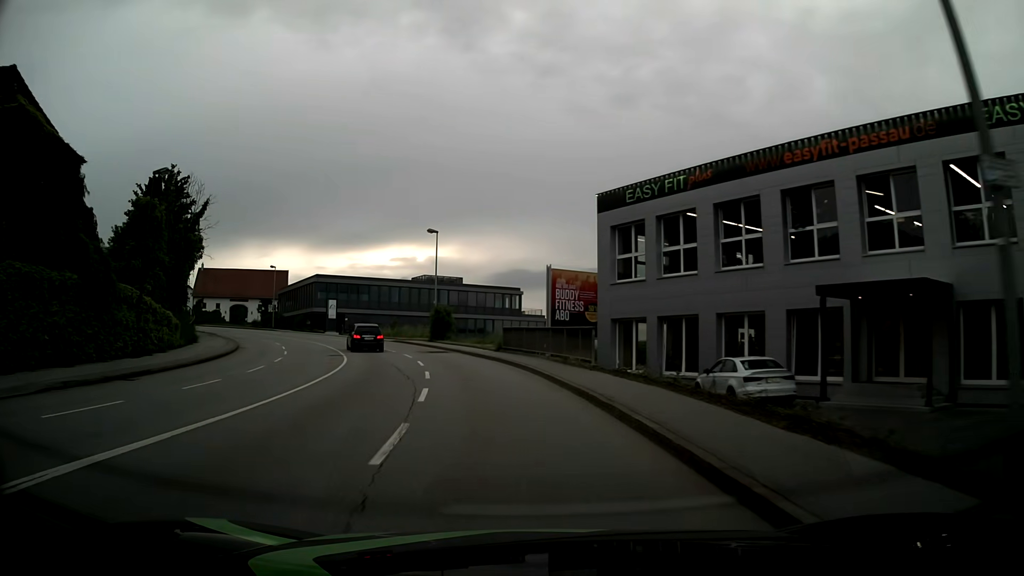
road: tertiary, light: Day
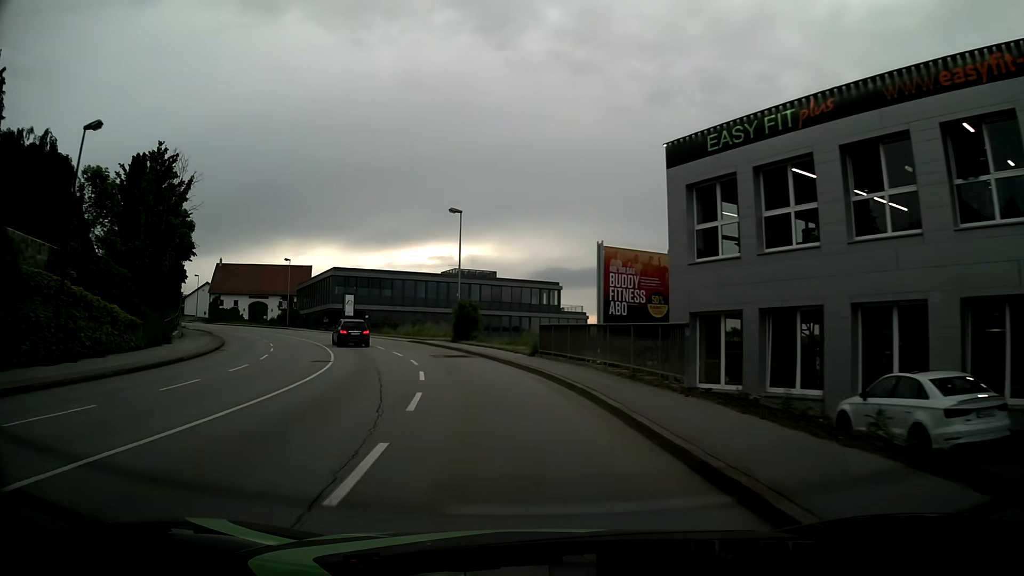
(-0.2, +7.8) m; -3°
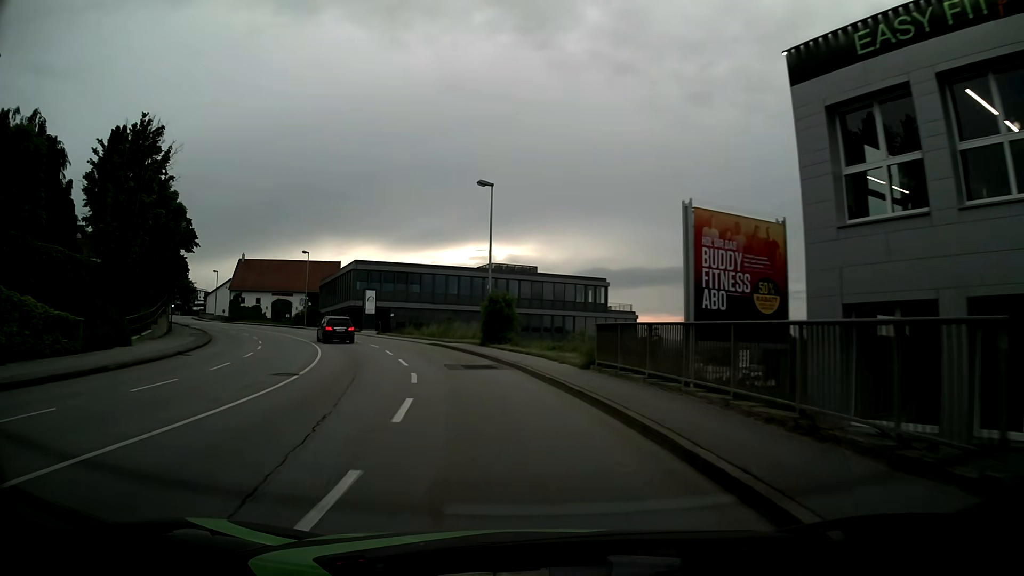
(-0.3, +7.8) m; -4°
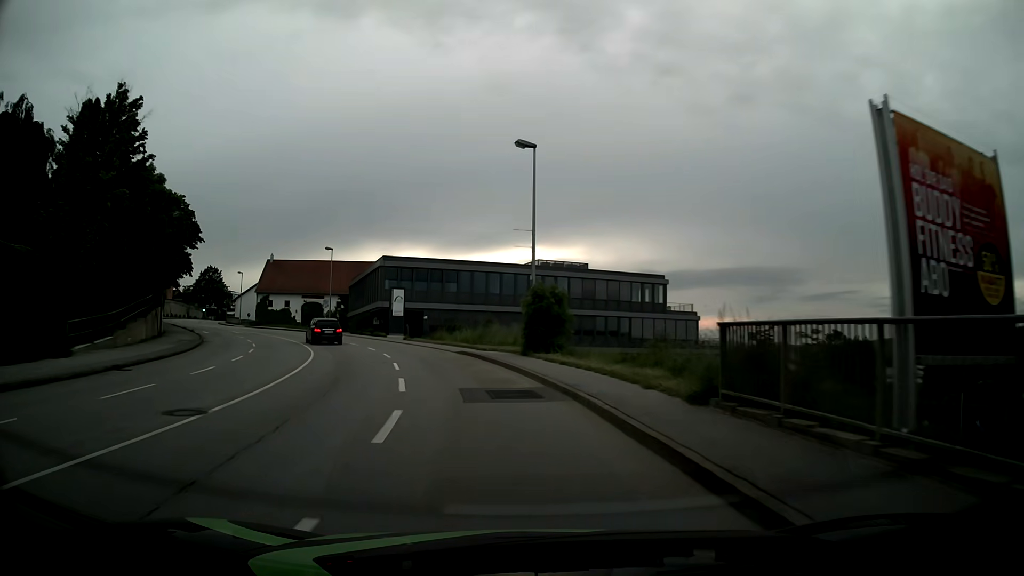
(-0.3, +7.7) m; -4°
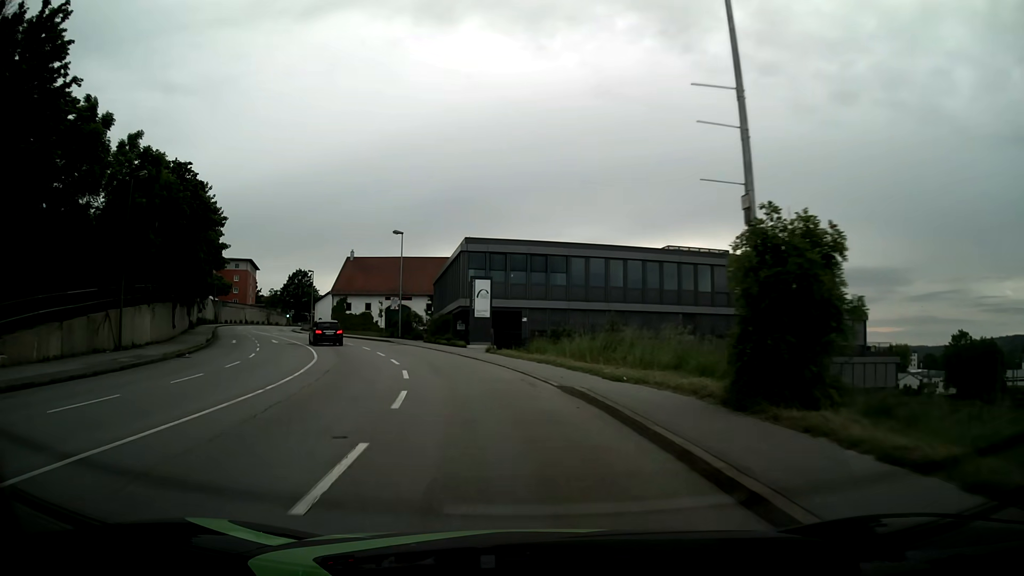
(-1.3, +15.3) m; -9°
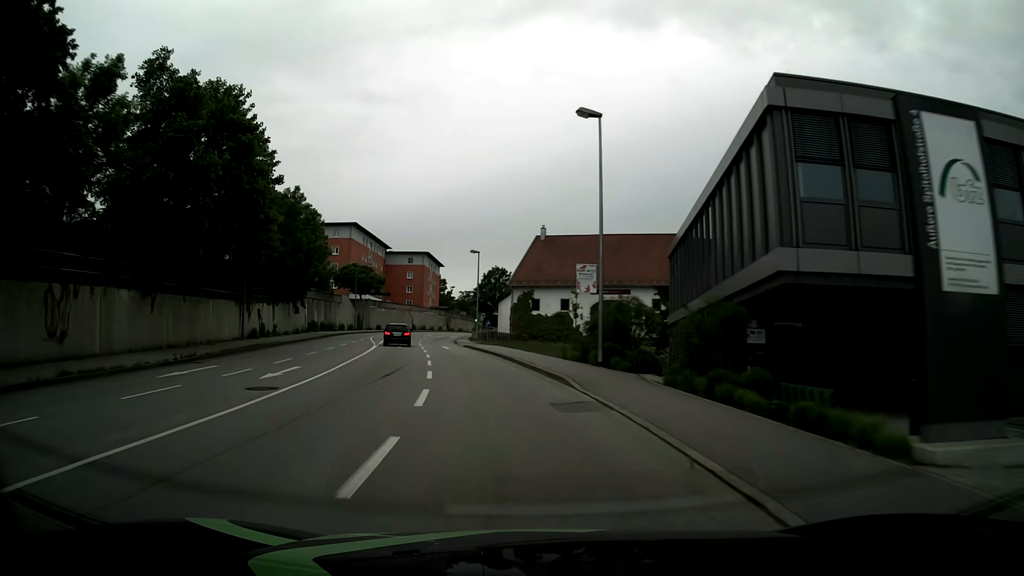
(-5.1, +29.5) m; -19°
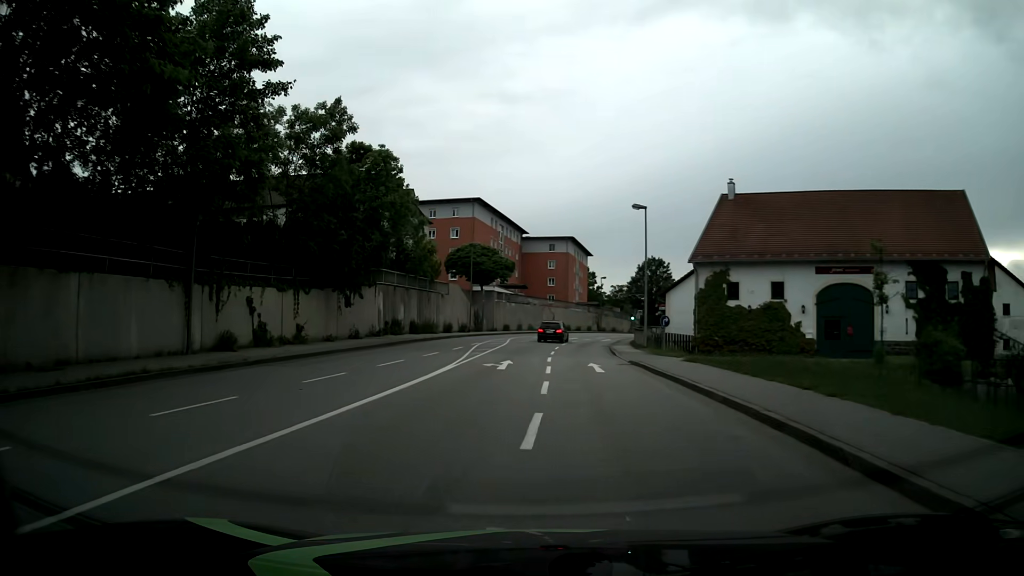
(-2.5, +21.8) m; -13°
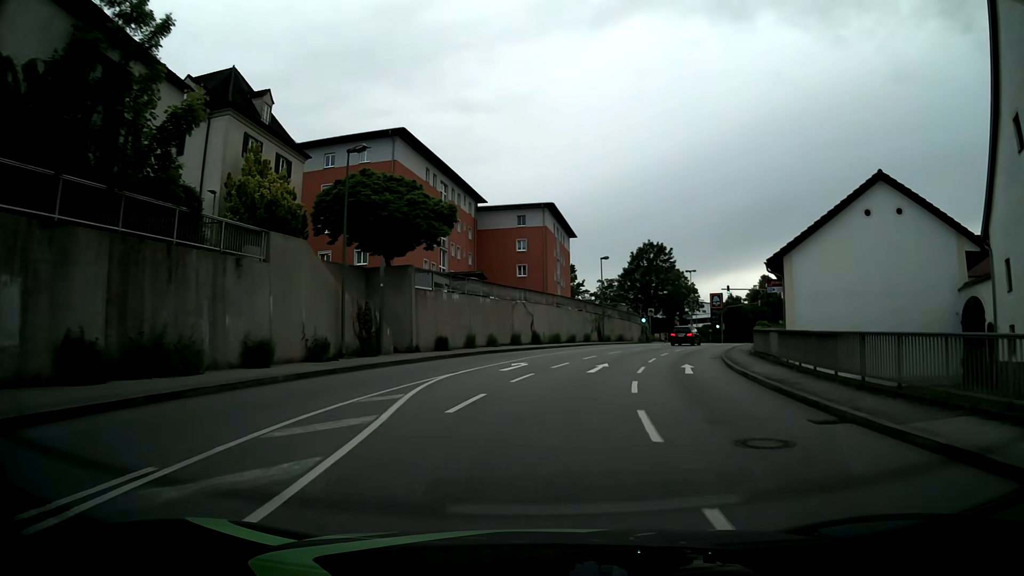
(+0.1, +35.6) m; +3°
